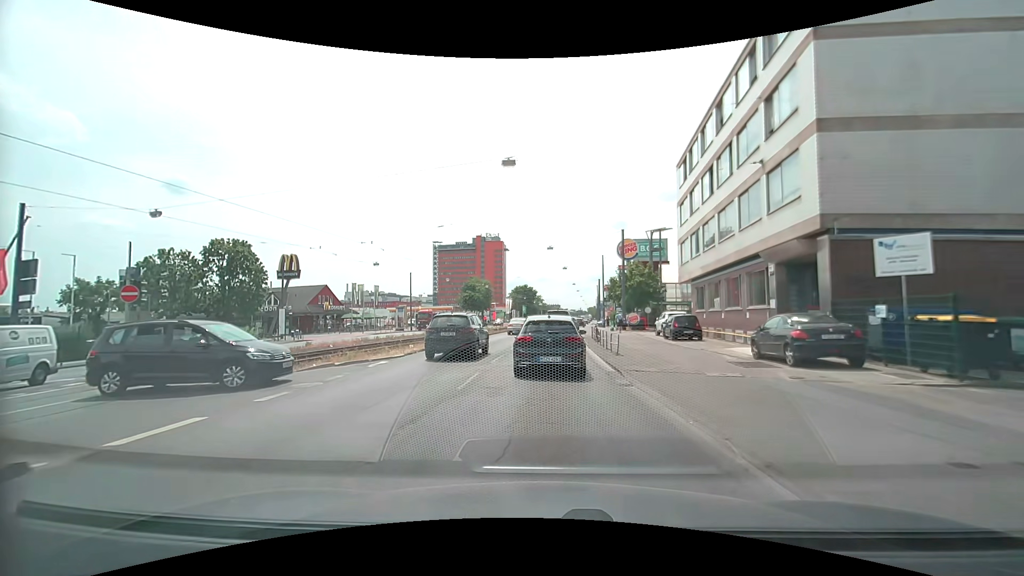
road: primary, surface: asphalt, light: Day
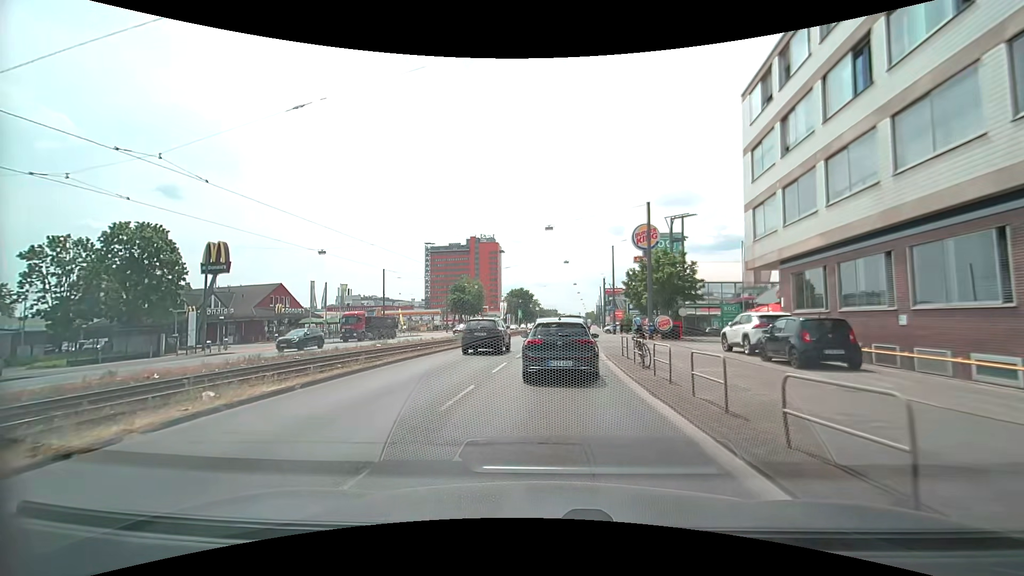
(-0.1, +14.1) m; 0°
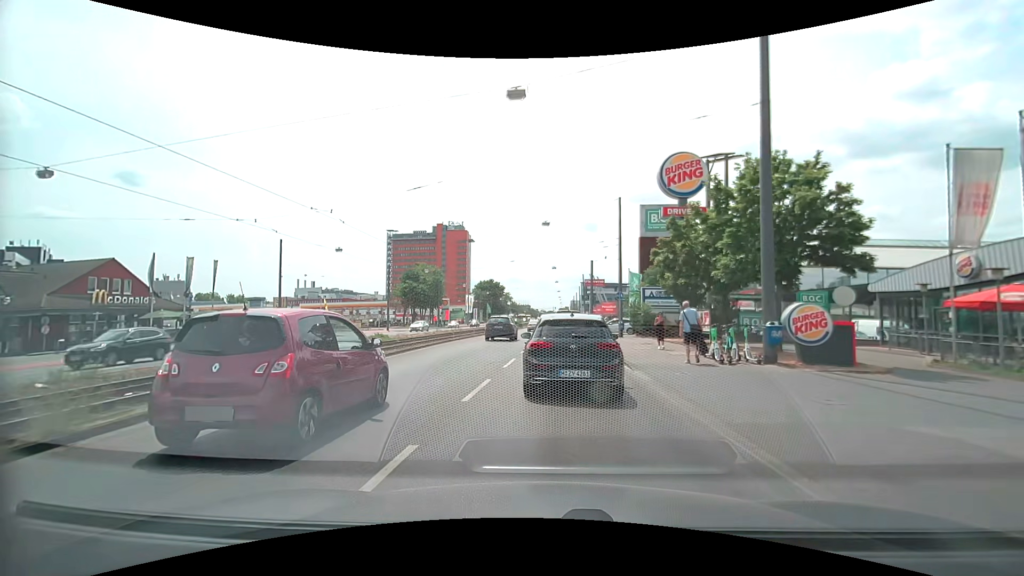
(+0.4, +23.4) m; +3°
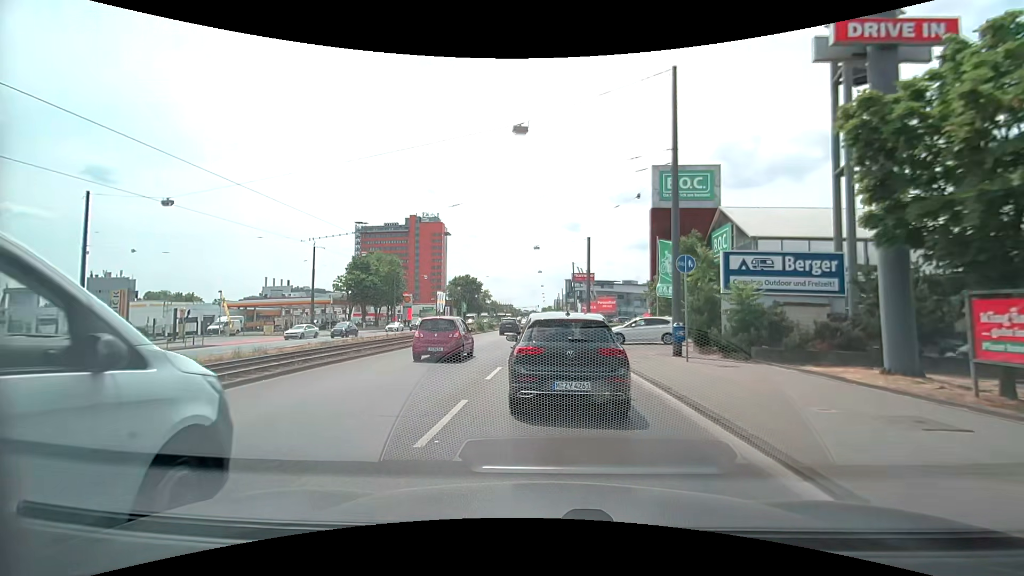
(+0.4, +20.8) m; +2°
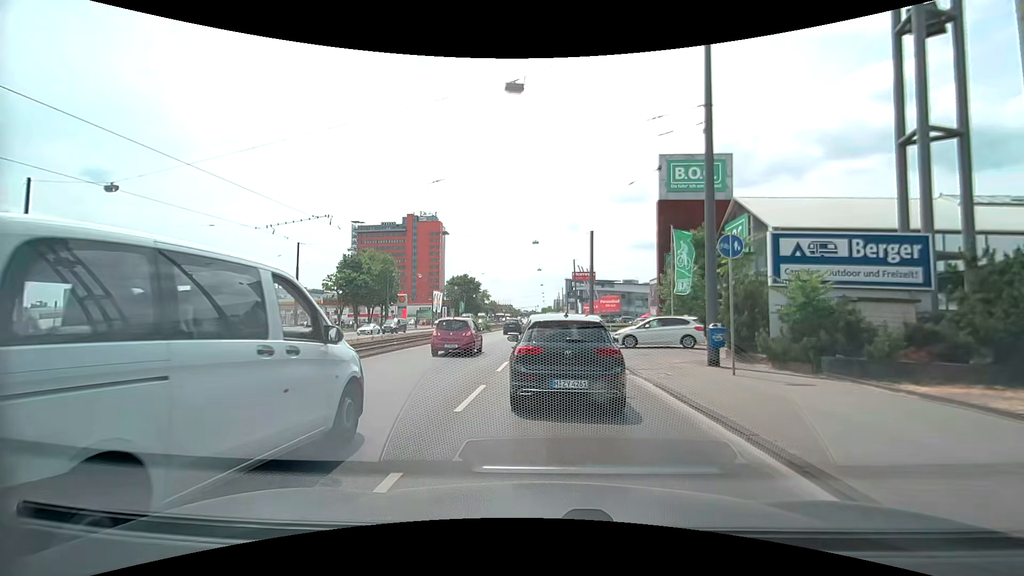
(0.0, +3.9) m; 0°
